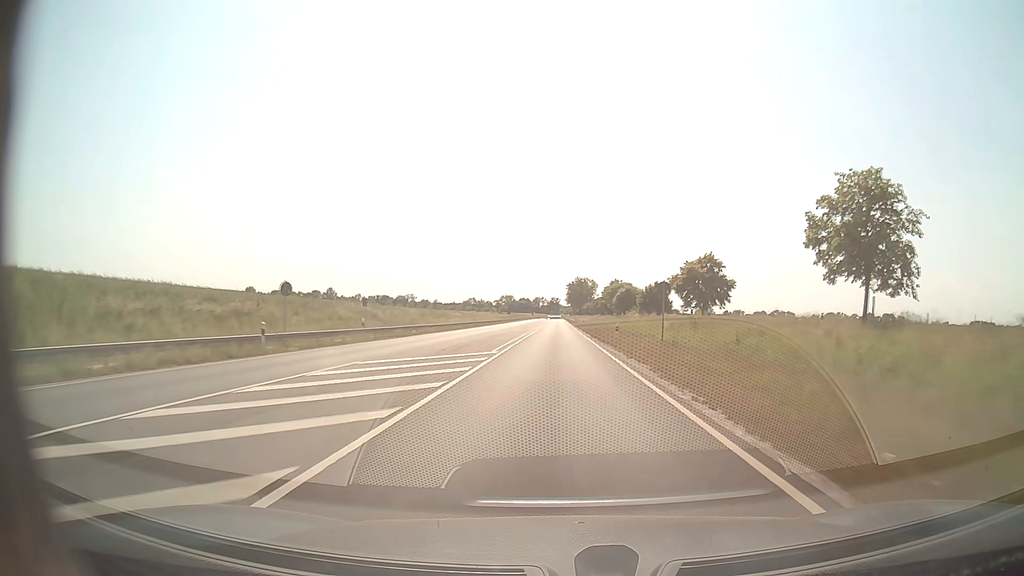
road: primary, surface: asphalt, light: Day
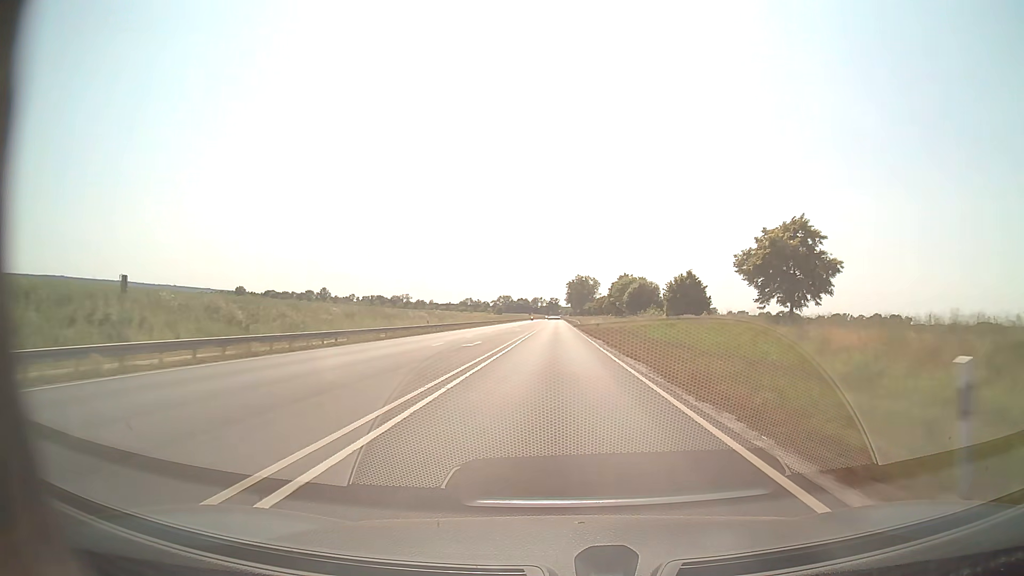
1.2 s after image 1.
(0.0, +31.5) m; 0°
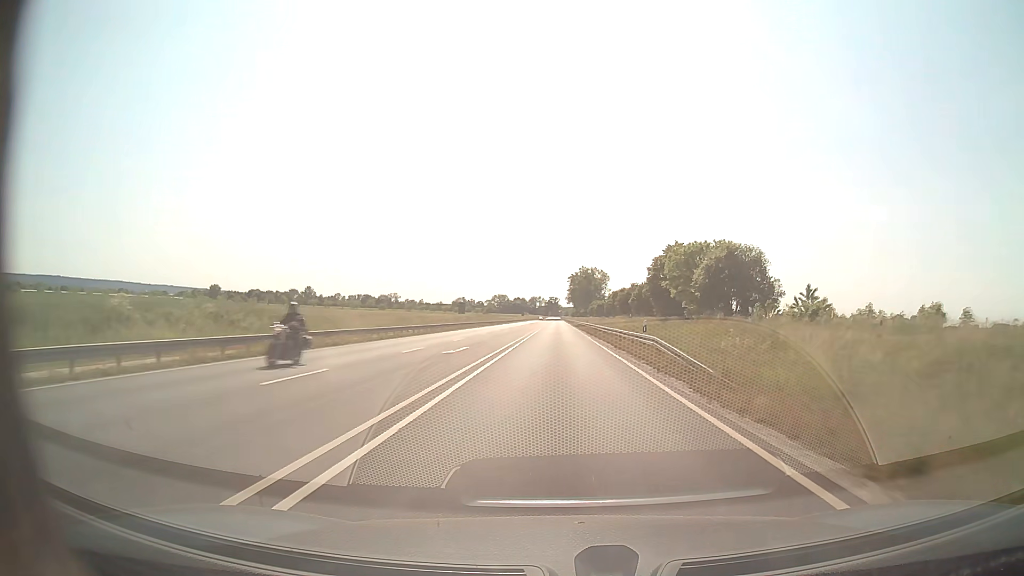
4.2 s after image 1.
(-0.2, +78.8) m; 0°
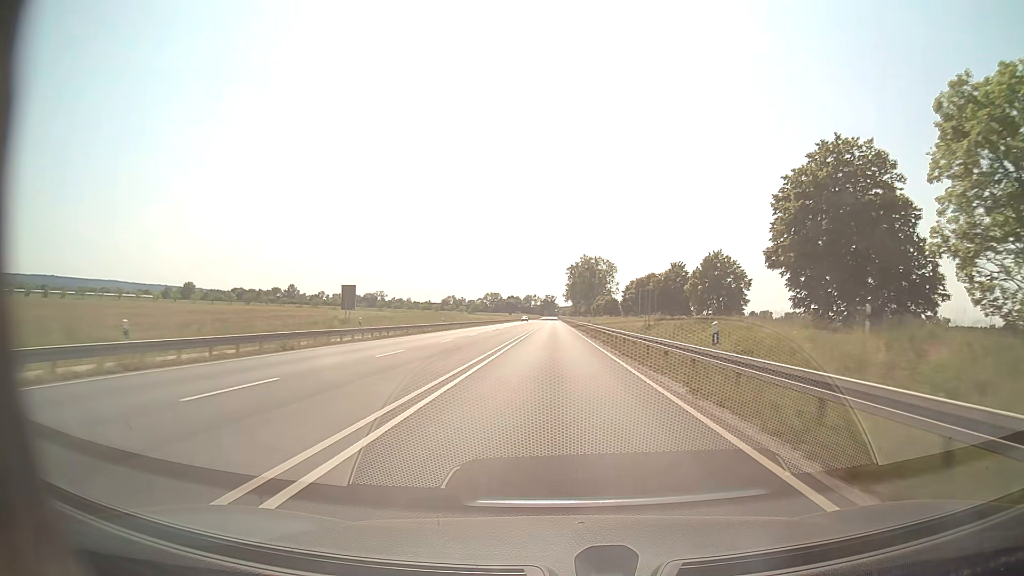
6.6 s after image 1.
(+0.2, +63.0) m; 0°
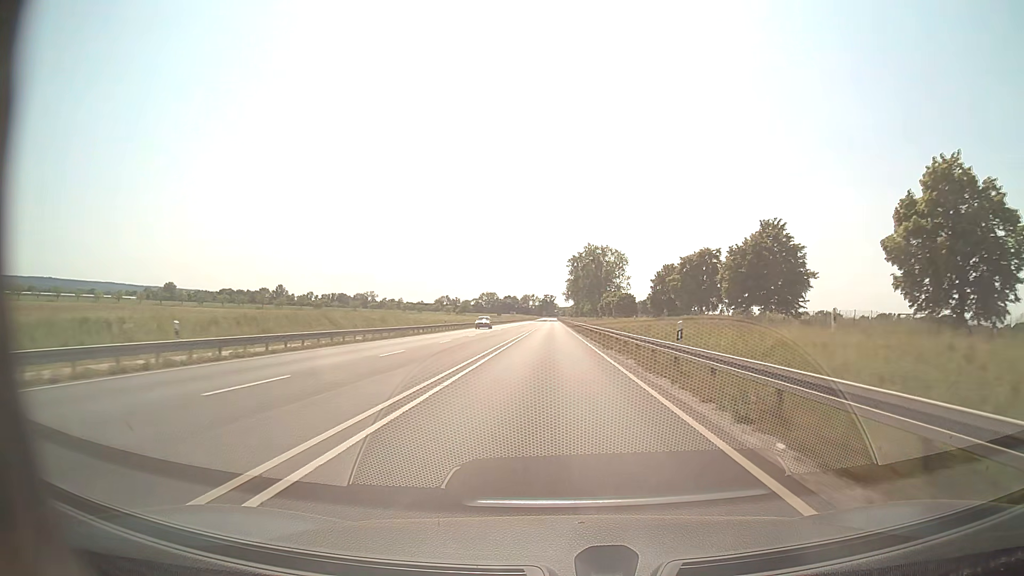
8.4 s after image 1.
(0.0, +47.2) m; 0°
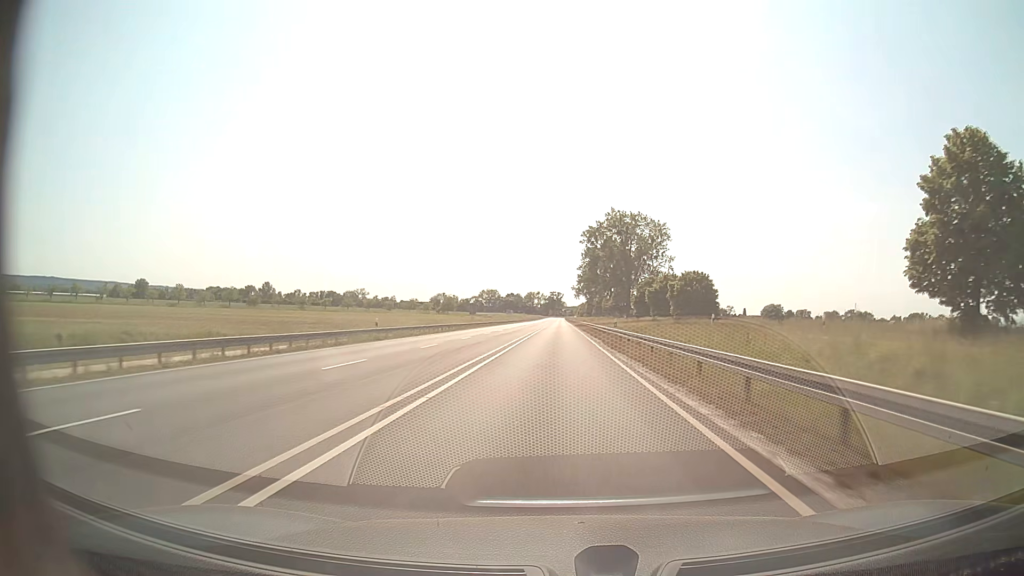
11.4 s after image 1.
(-0.3, +78.7) m; -1°
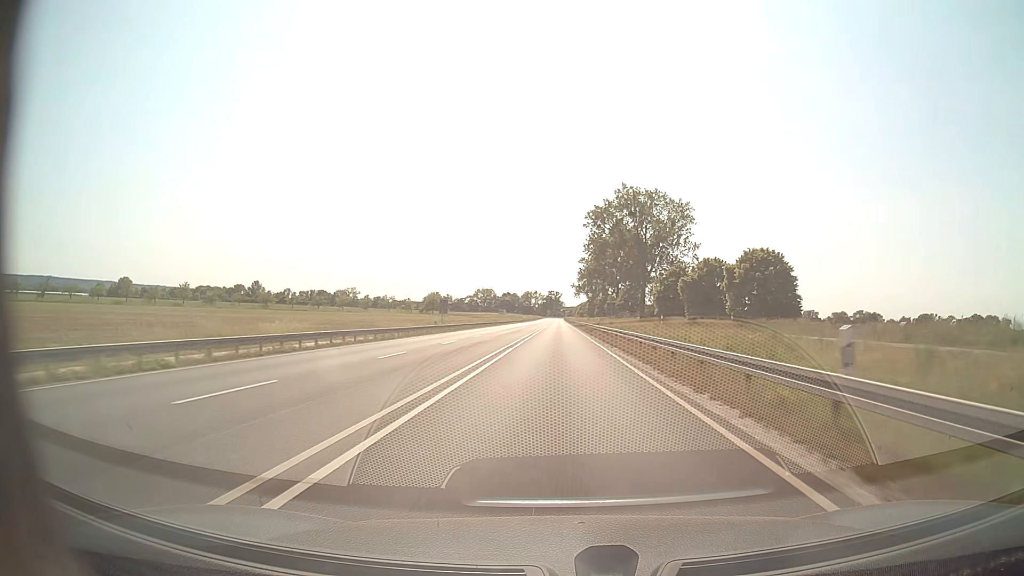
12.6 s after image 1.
(-0.1, +31.5) m; 0°
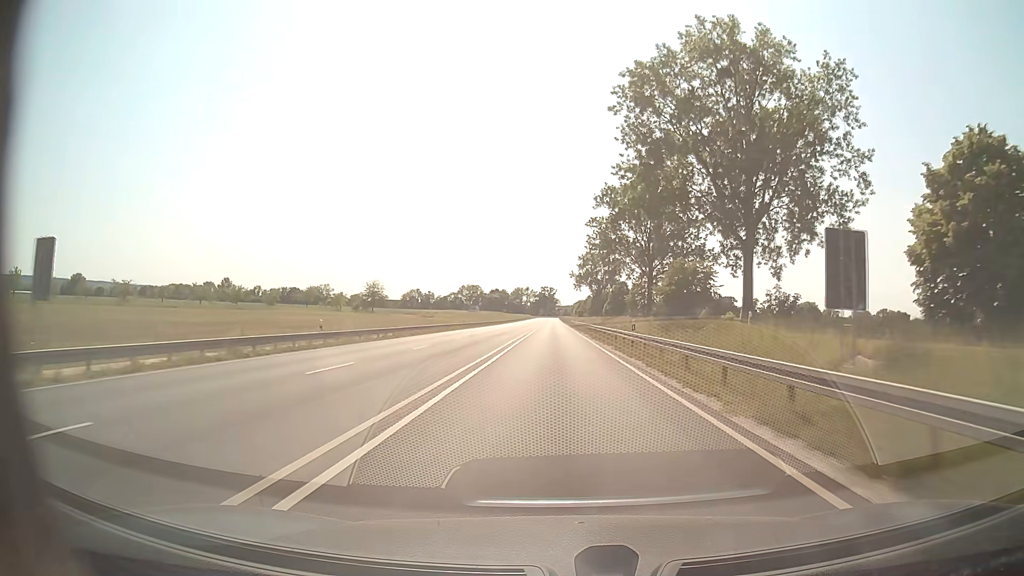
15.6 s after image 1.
(+0.2, +78.7) m; 0°
(0, +10) (0, +20) (0, +30) (0, +40) (0, +50) (0, +60) (0, +70) (0, +80) (0, +90) (0, +100) m
